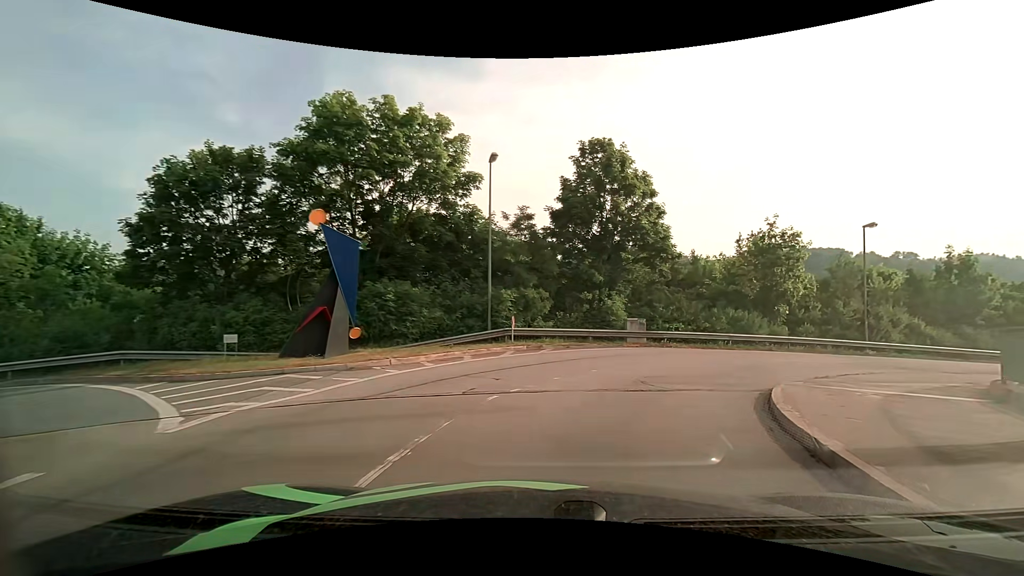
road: unclassified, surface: asphalt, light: Day
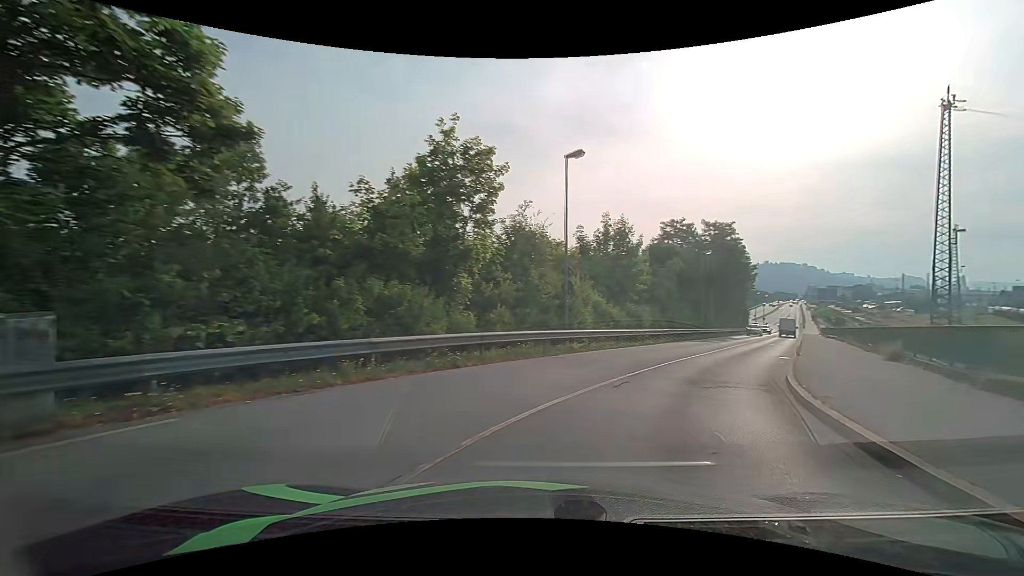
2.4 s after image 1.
(+4.8, +16.5) m; +37°
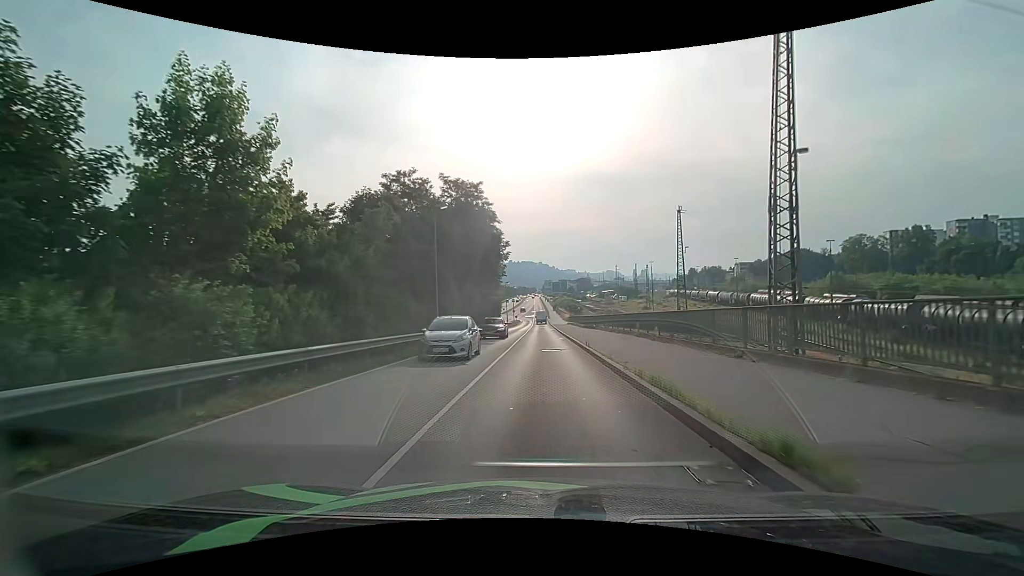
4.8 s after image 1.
(+7.2, +19.4) m; +29°
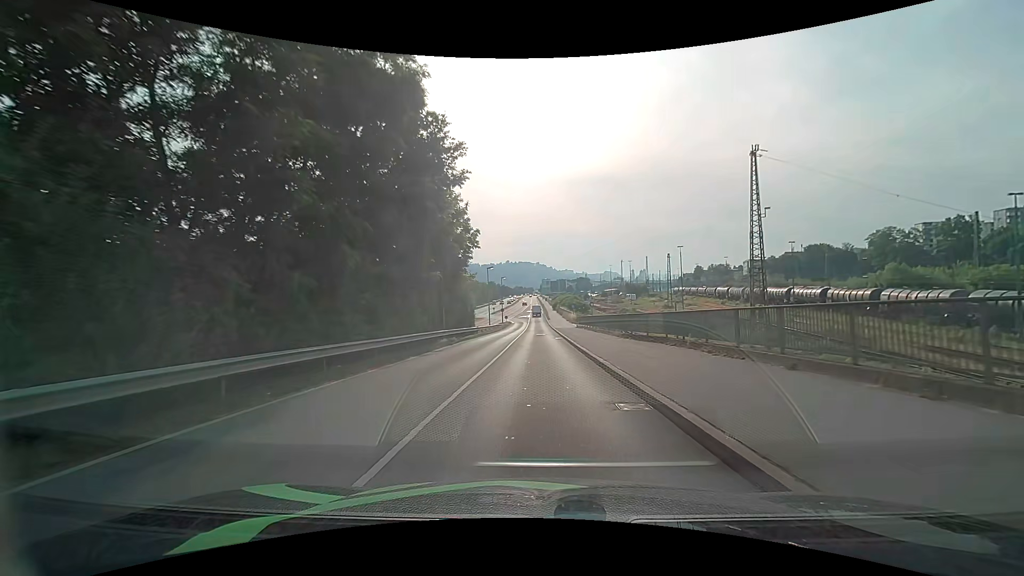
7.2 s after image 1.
(+0.2, +27.2) m; +1°
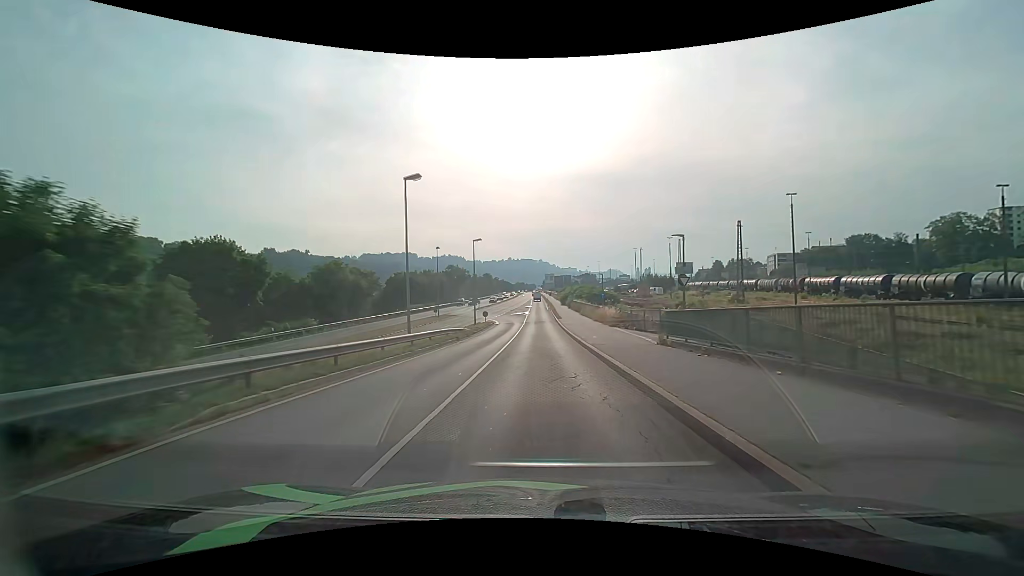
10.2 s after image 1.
(-0.3, +39.5) m; -1°
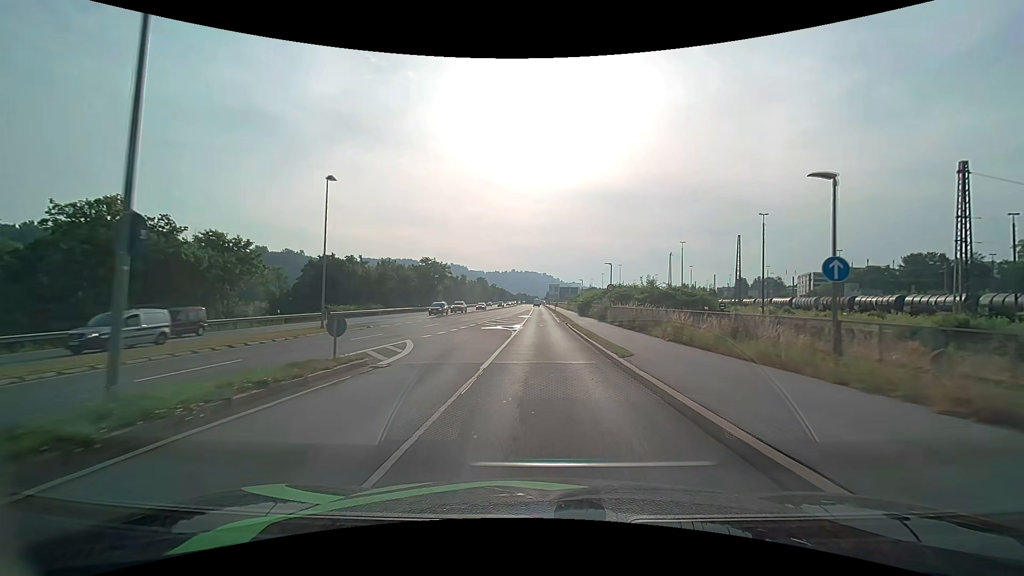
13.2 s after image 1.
(0.0, +39.6) m; 0°
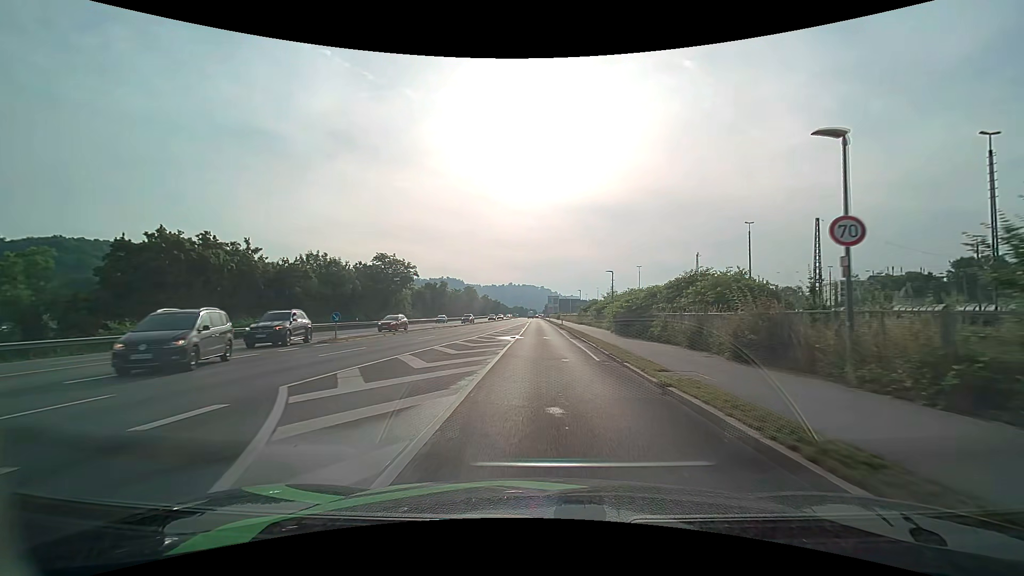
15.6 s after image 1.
(0.0, +30.9) m; 0°
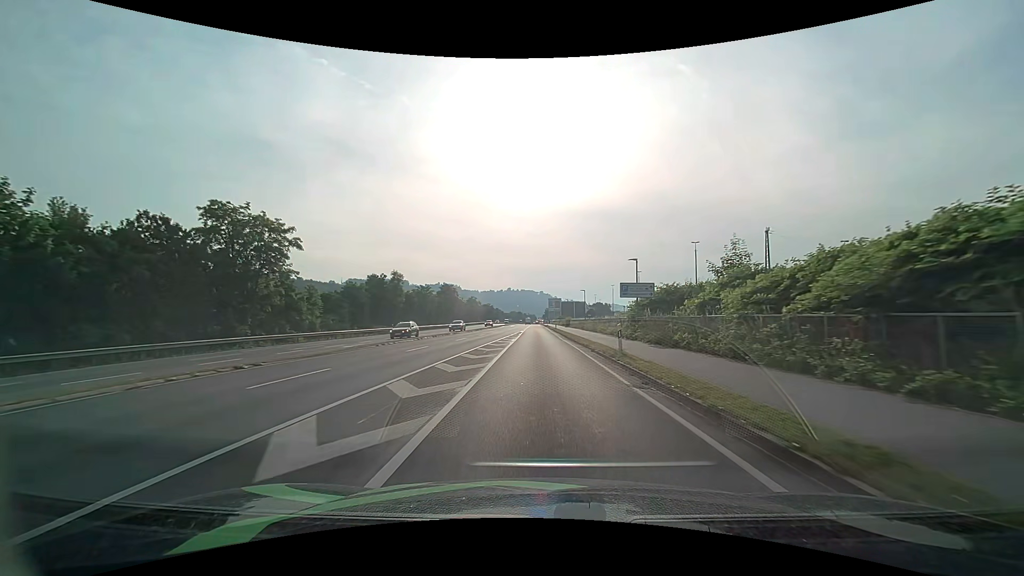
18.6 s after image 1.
(-0.1, +42.7) m; 0°
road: primary
(0, +10) (0, +20) (0, +30) (0, +40) (0, +50) (0, +60) (-1, +70) (-1, +80) (-1, +90) (-2, +100) m
